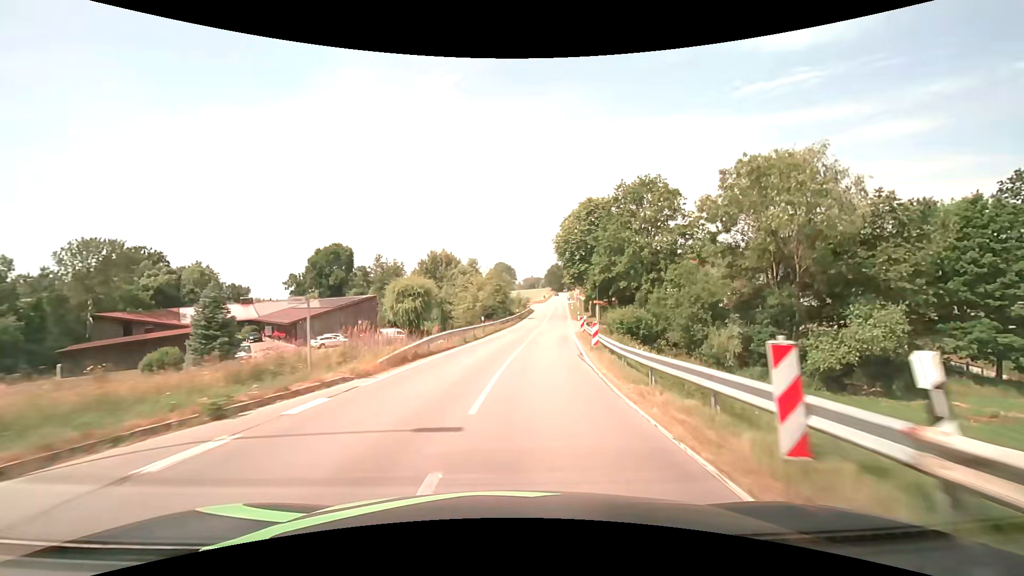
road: secondary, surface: asphalt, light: Day
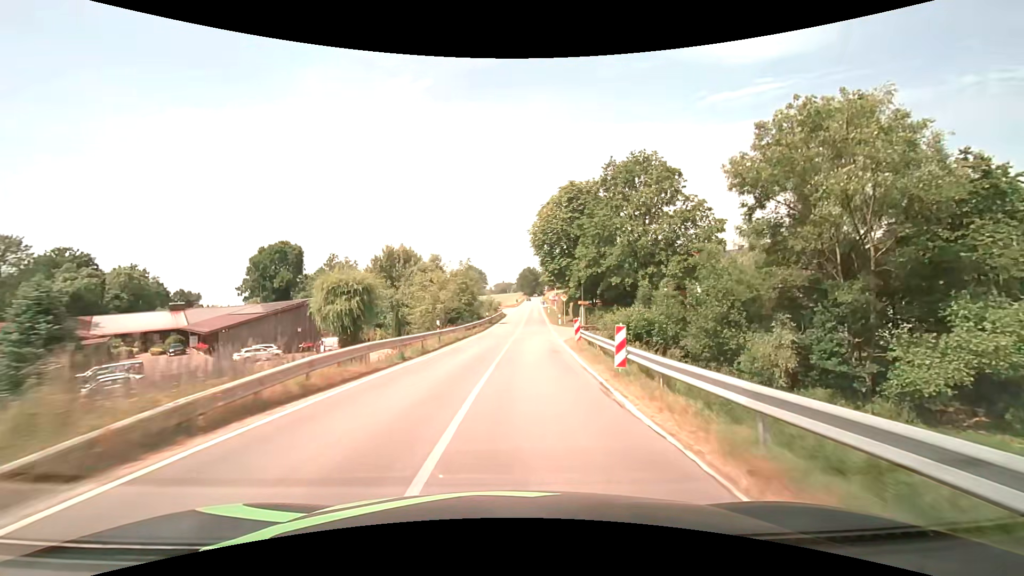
(+0.3, +9.8) m; +3°
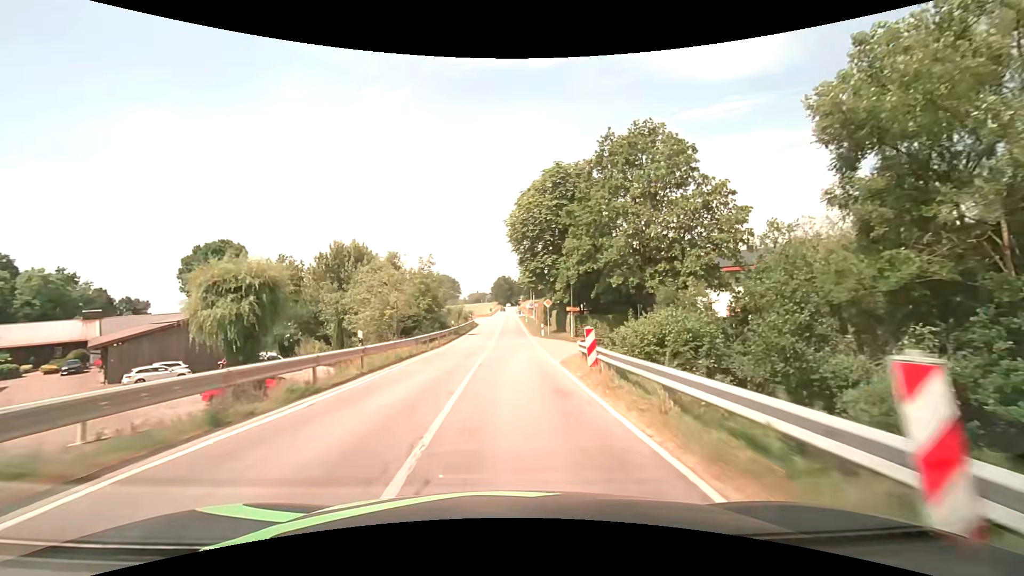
(+0.3, +9.9) m; +3°
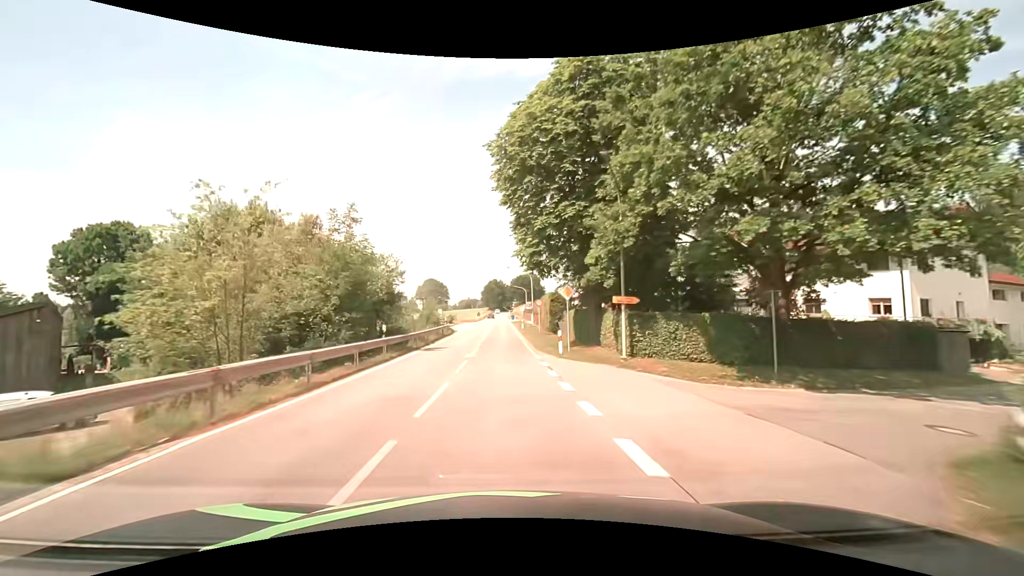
(+0.3, +20.0) m; +1°
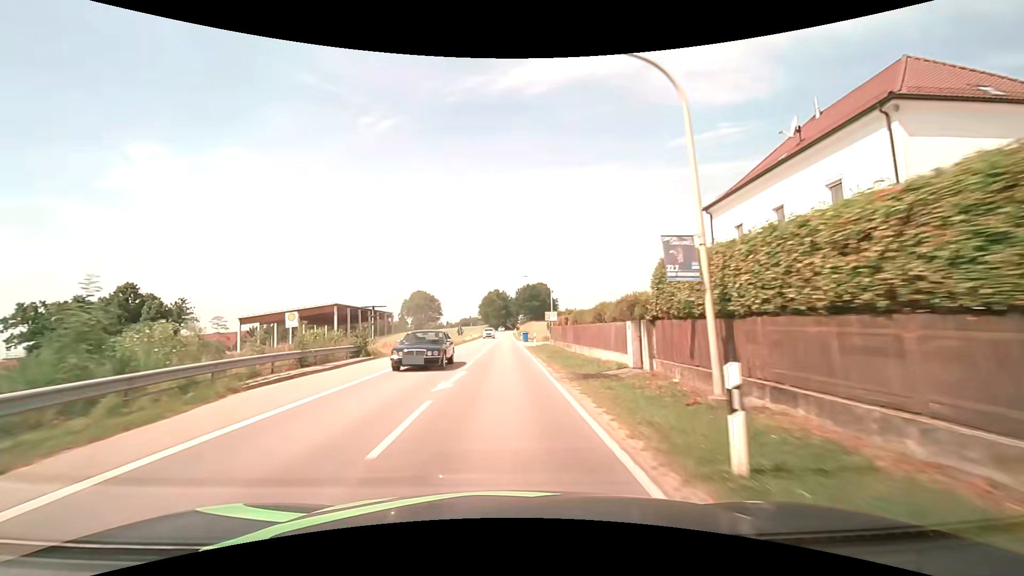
(-0.4, +50.5) m; 0°
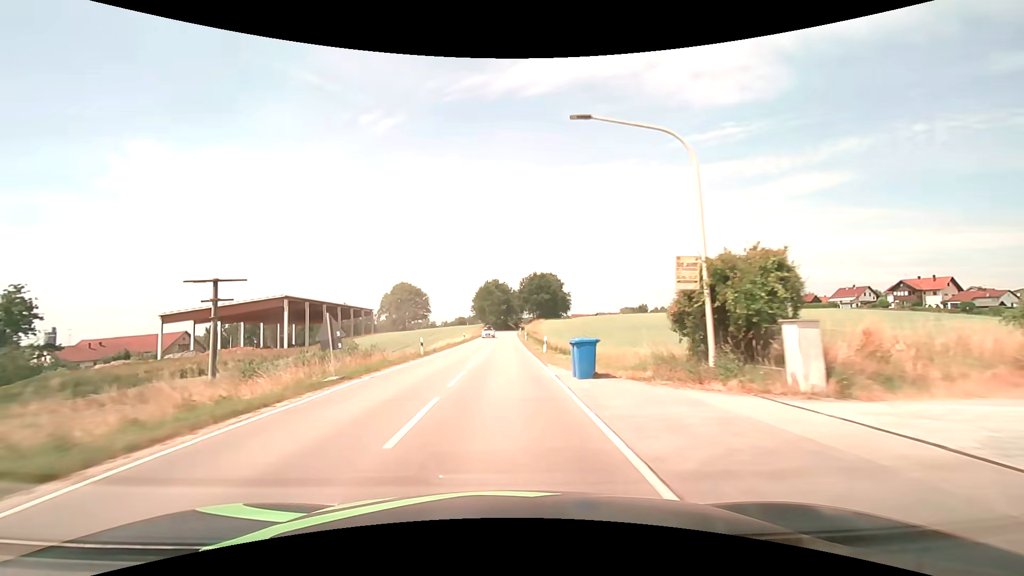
(-0.1, +41.6) m; 0°
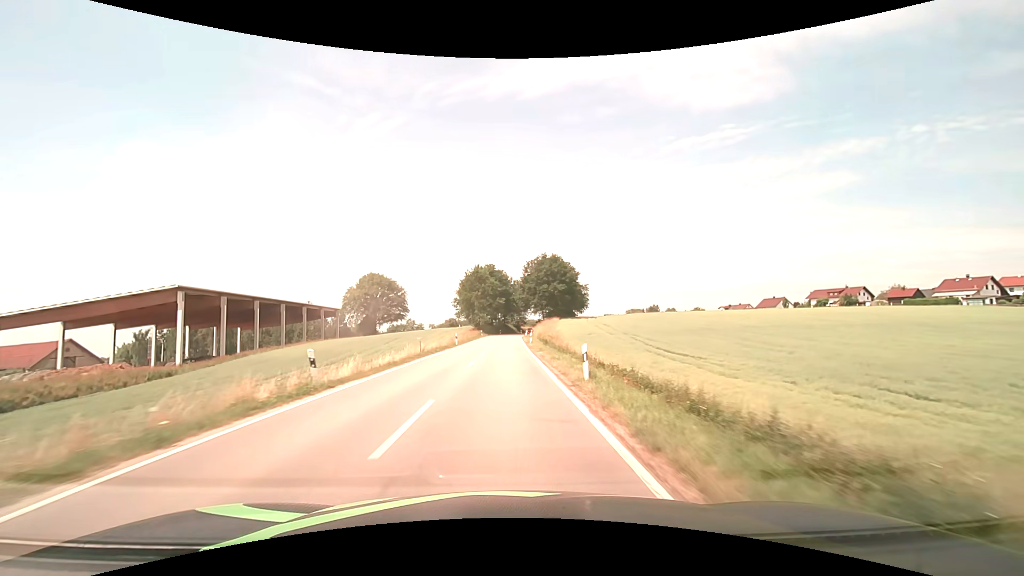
(+0.1, +44.4) m; 0°
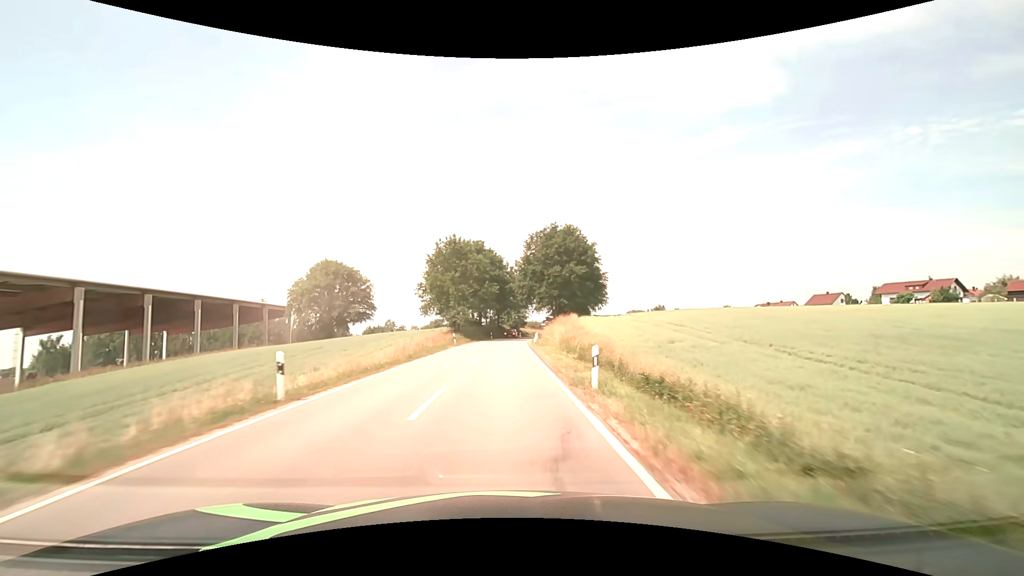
(+0.1, +35.0) m; +1°
(0, +10) (0, +20) (0, +30) (0, +40) (+1, +50) (+1, +60) (+2, +70) (+3, +80) (+4, +90) (+5, +100) m
